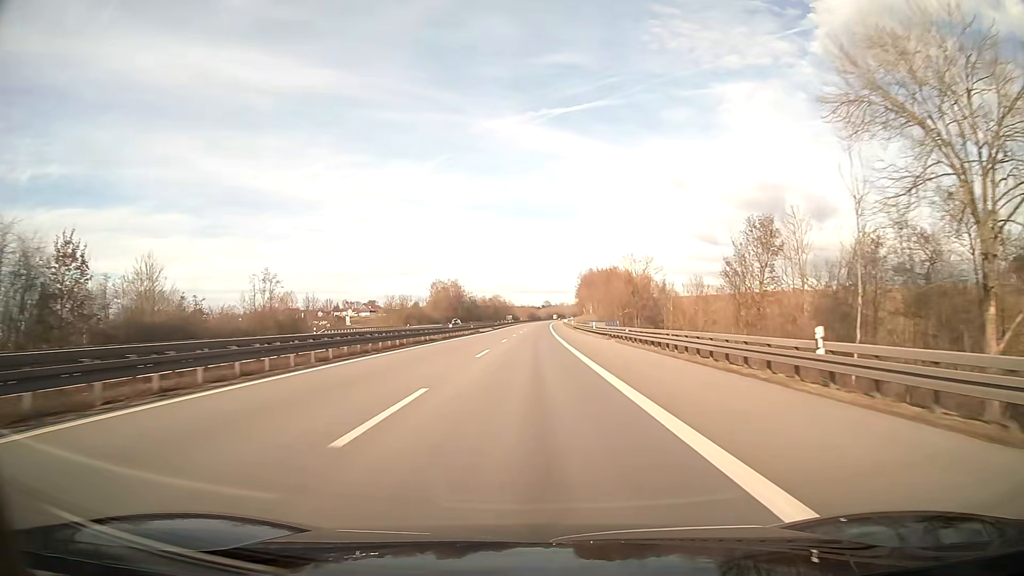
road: motorway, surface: asphalt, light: Day
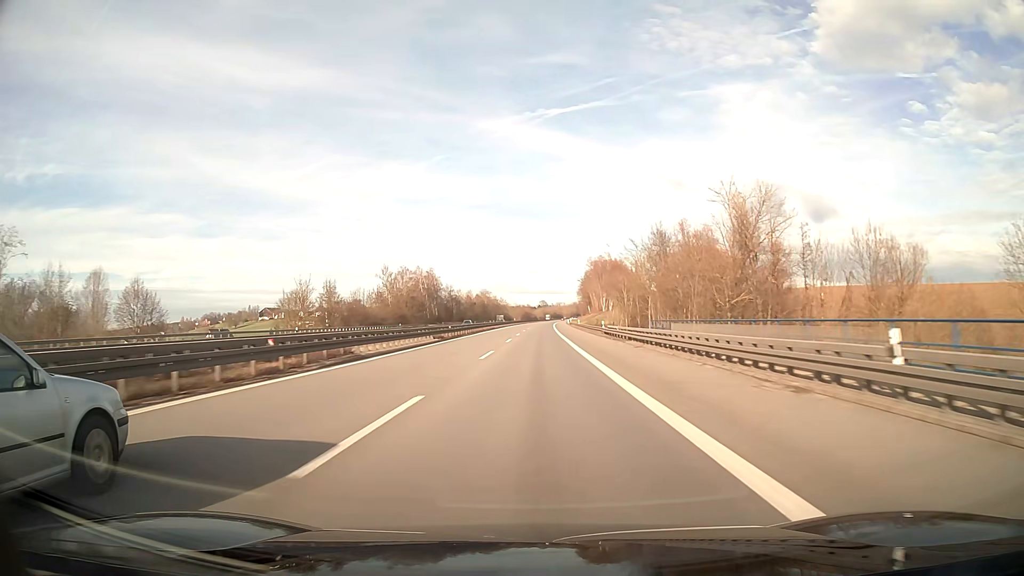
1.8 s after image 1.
(+0.2, +55.8) m; 0°
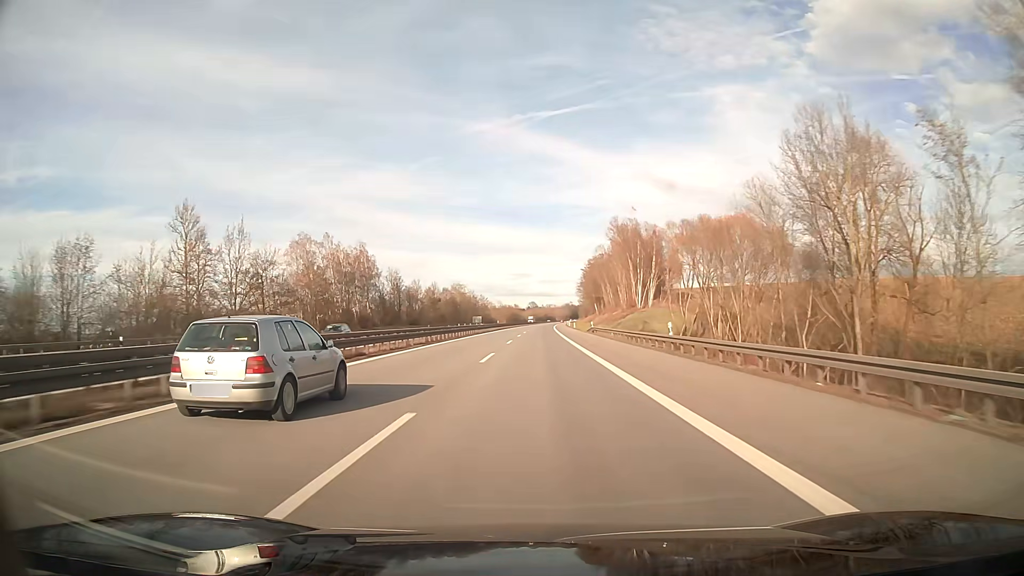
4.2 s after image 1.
(+0.6, +75.1) m; +1°
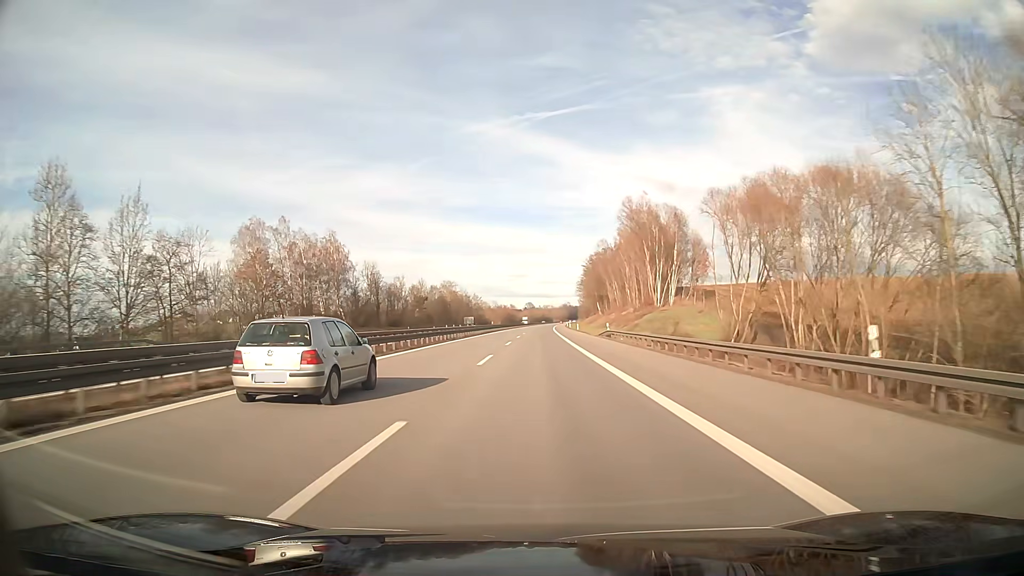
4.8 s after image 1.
(0.0, +18.9) m; 0°
